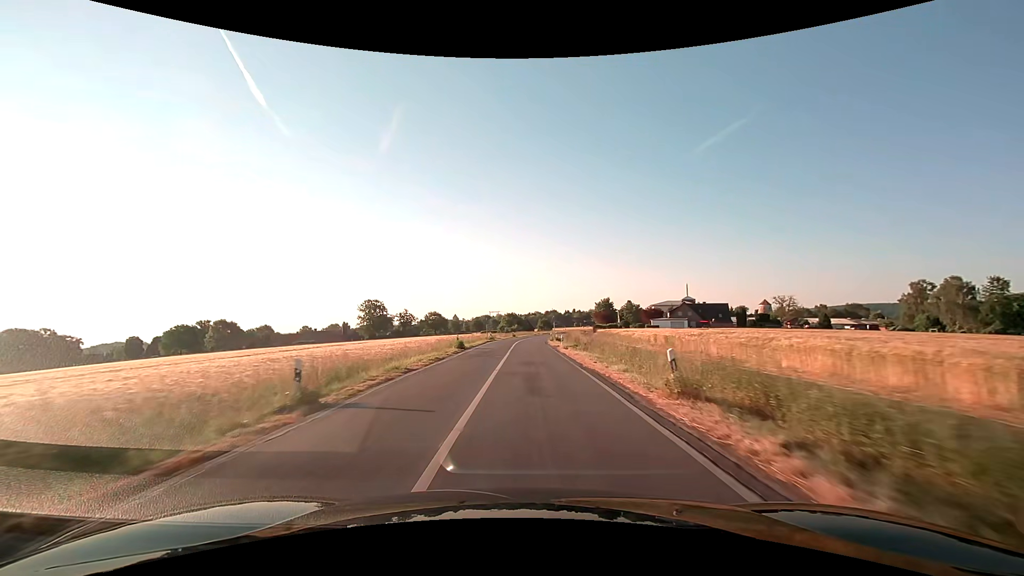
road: secondary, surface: asphalt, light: Day
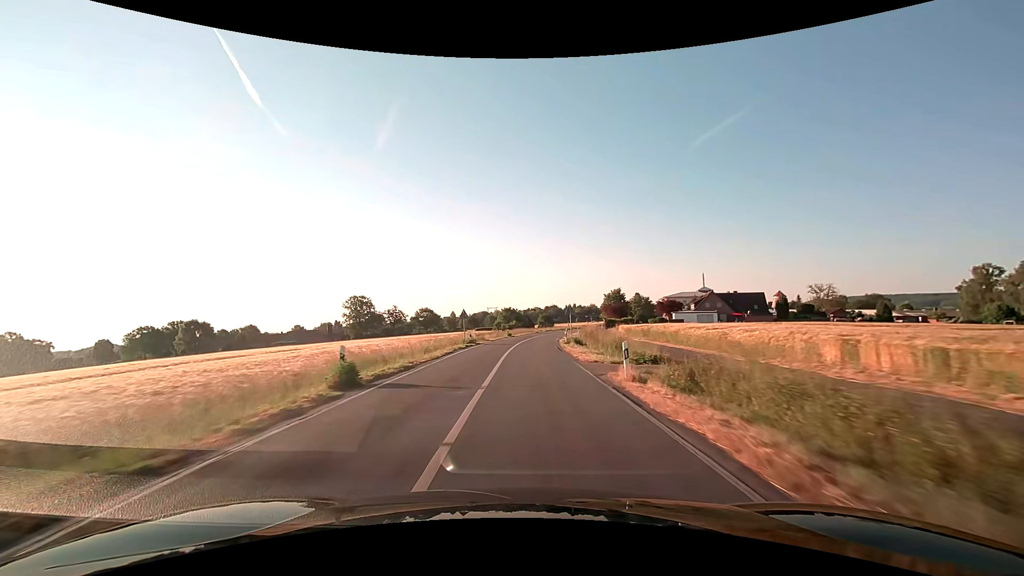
(0.0, +22.1) m; 0°
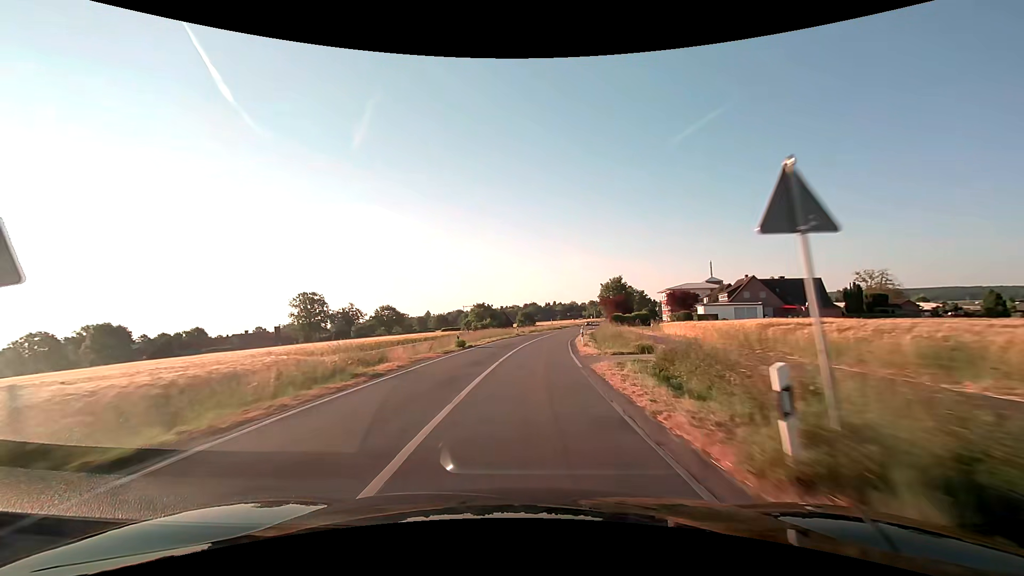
(+0.5, +33.1) m; +2°
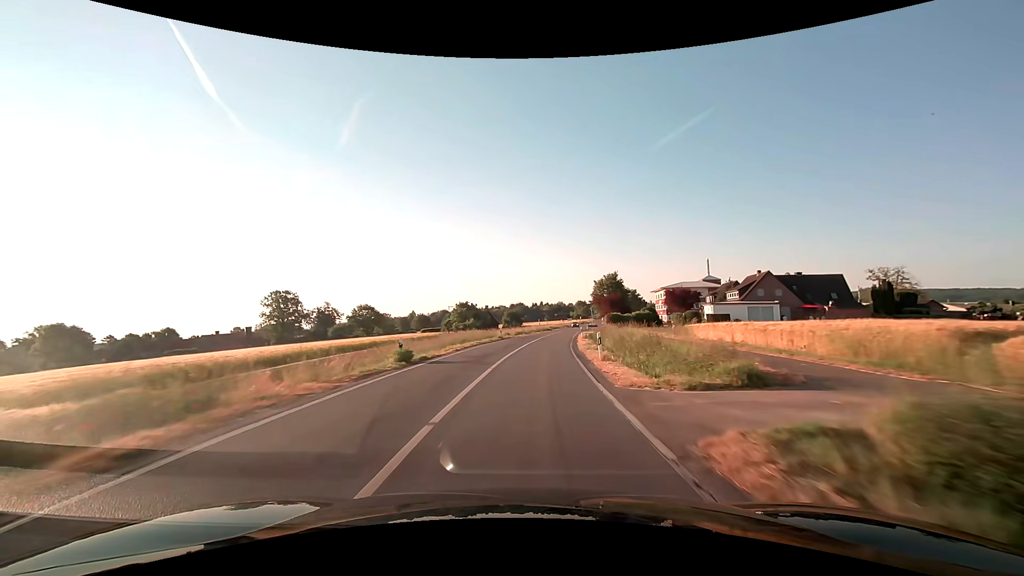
(+0.1, +11.0) m; +1°
